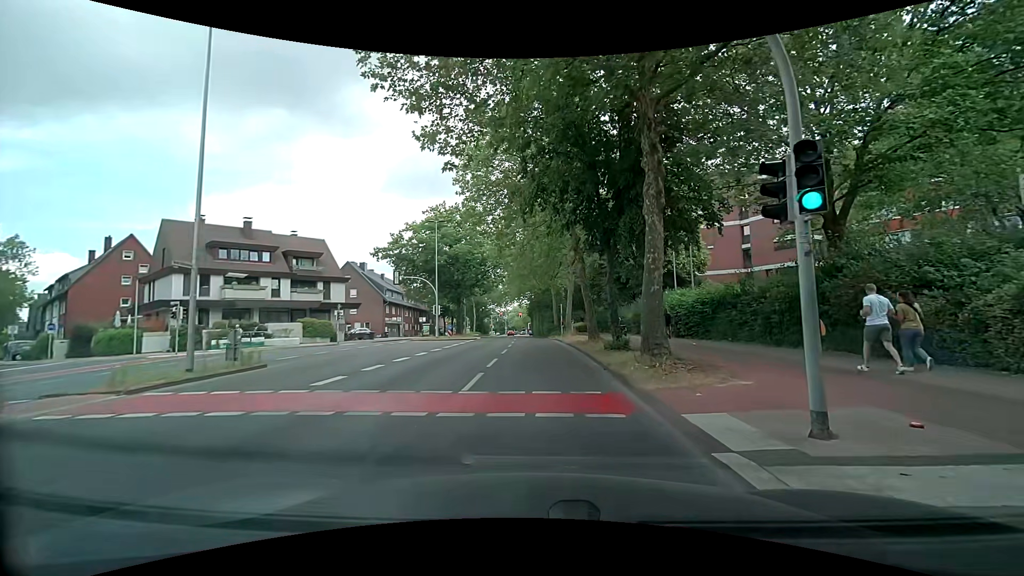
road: tertiary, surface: asphalt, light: Day
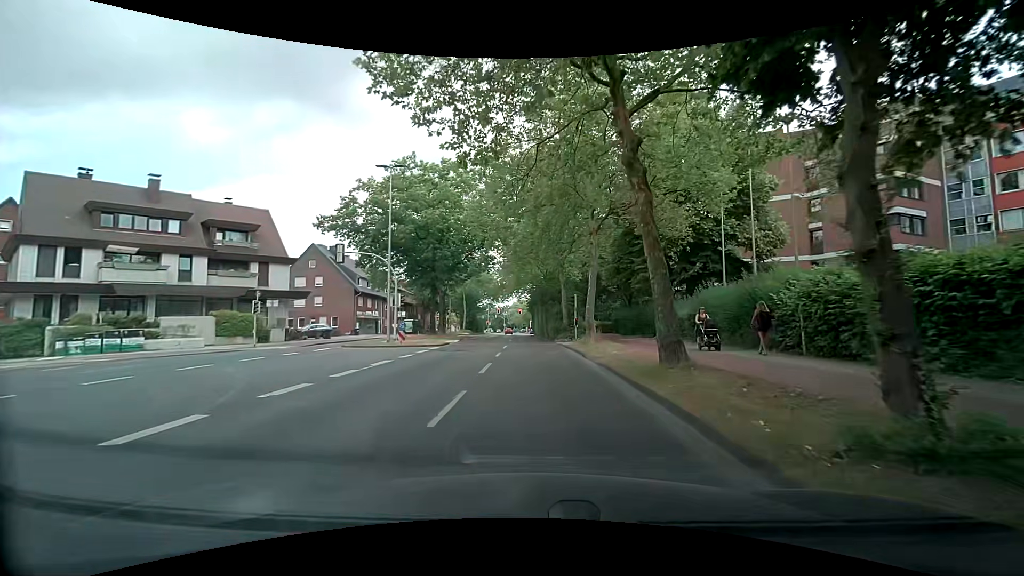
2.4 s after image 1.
(-0.5, +15.2) m; -2°
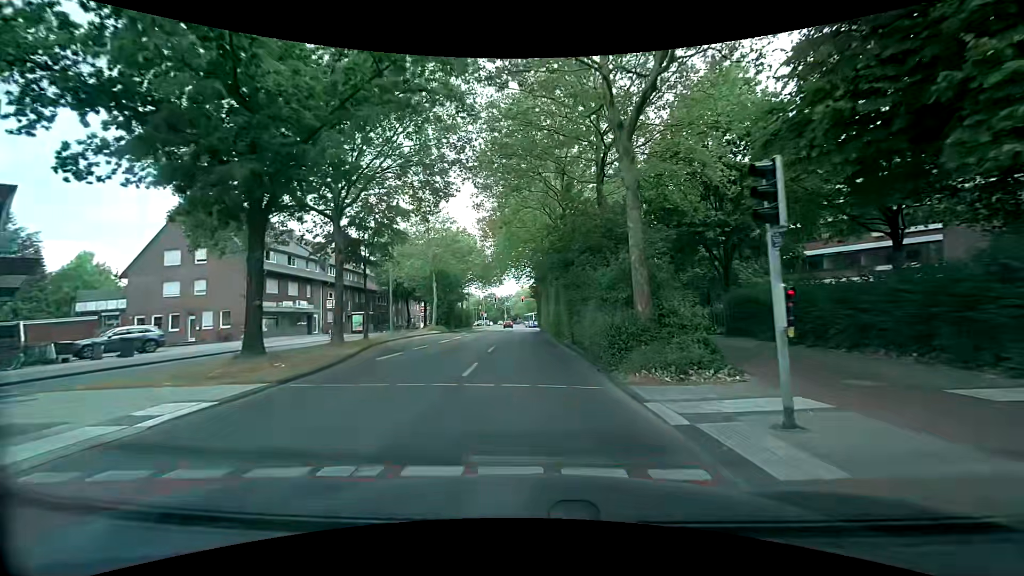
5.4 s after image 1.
(-0.3, +26.9) m; -1°
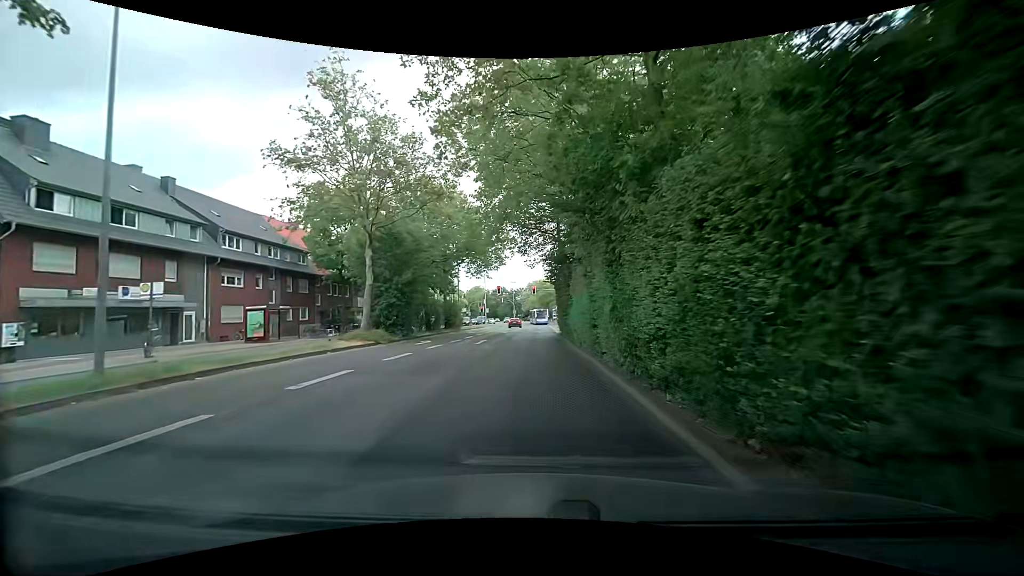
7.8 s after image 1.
(-0.2, +23.8) m; -1°
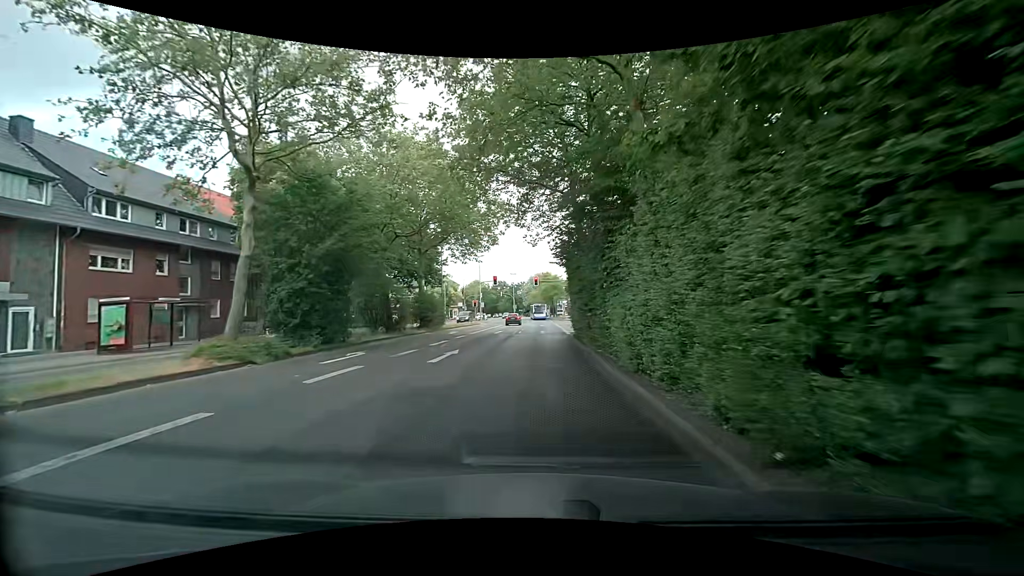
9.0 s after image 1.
(-0.1, +11.8) m; -1°
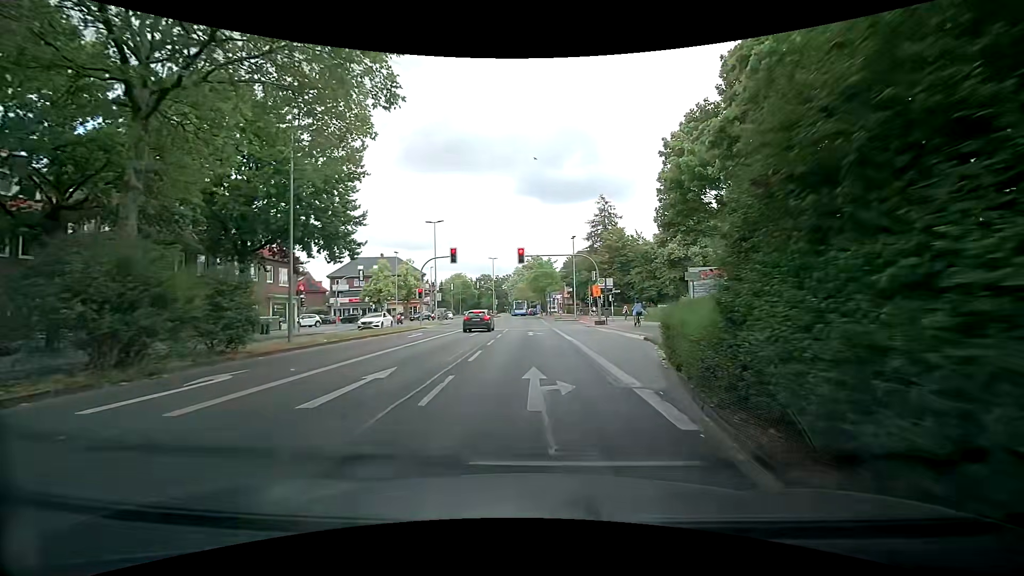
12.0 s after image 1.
(+0.6, +27.3) m; +1°
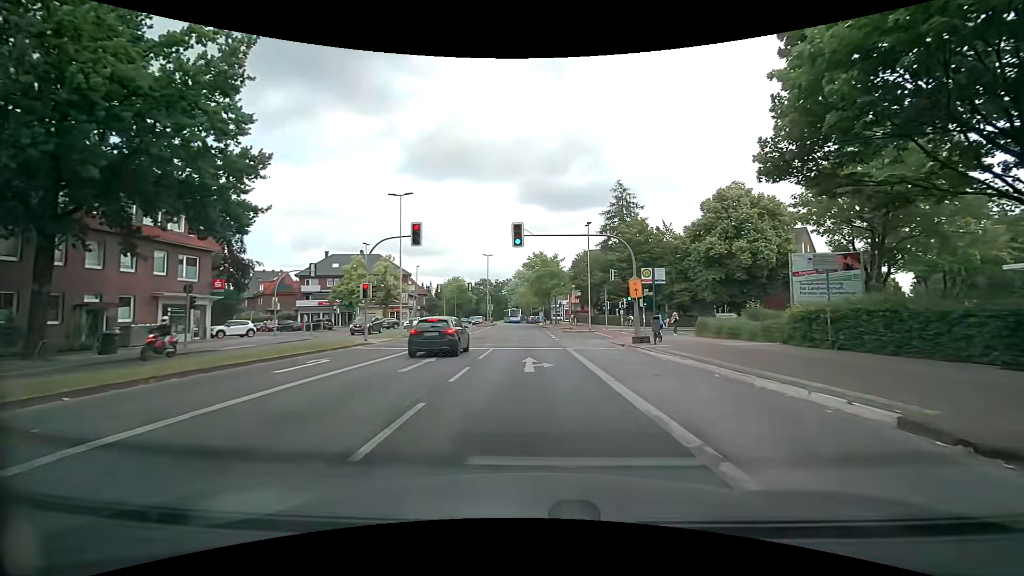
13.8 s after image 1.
(+0.2, +14.2) m; 0°
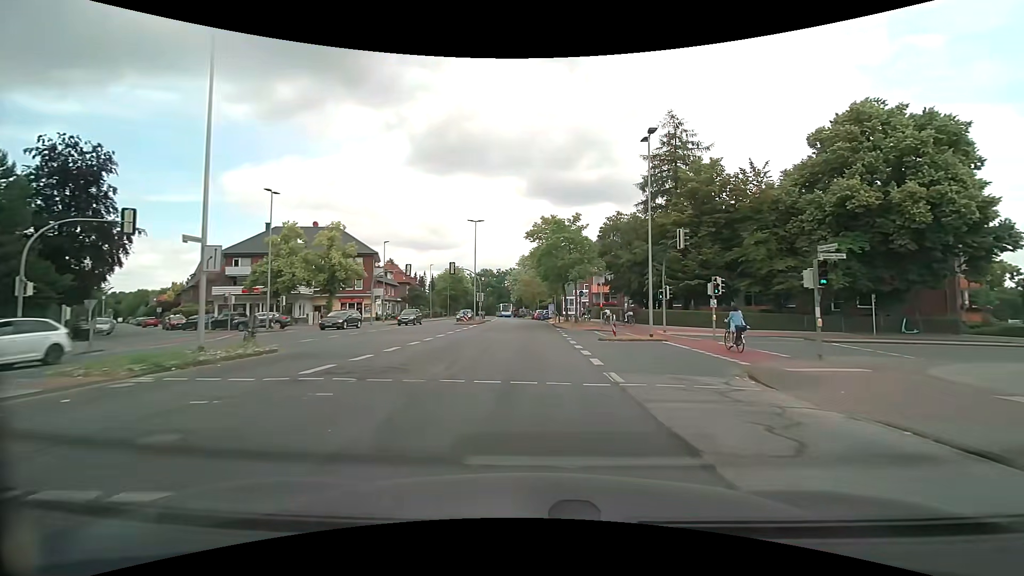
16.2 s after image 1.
(-0.1, +22.9) m; 0°
